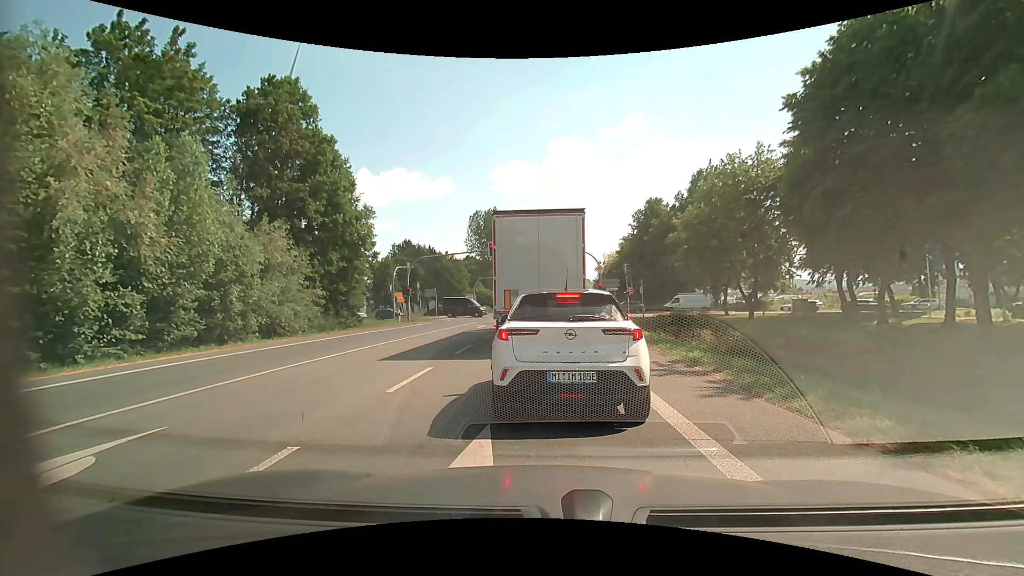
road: primary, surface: asphalt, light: Day
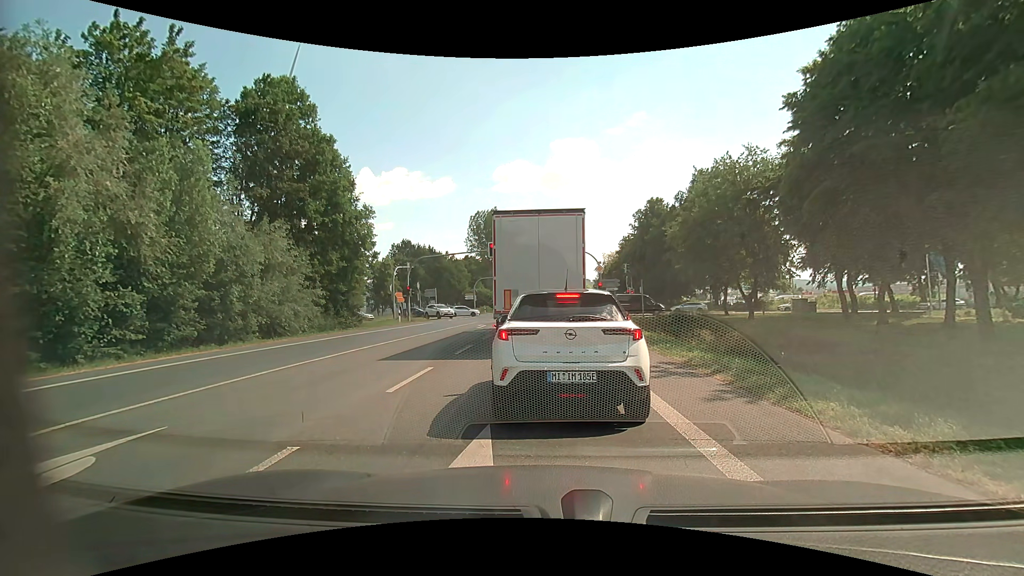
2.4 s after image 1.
(0.0, 0.0) m; 0°
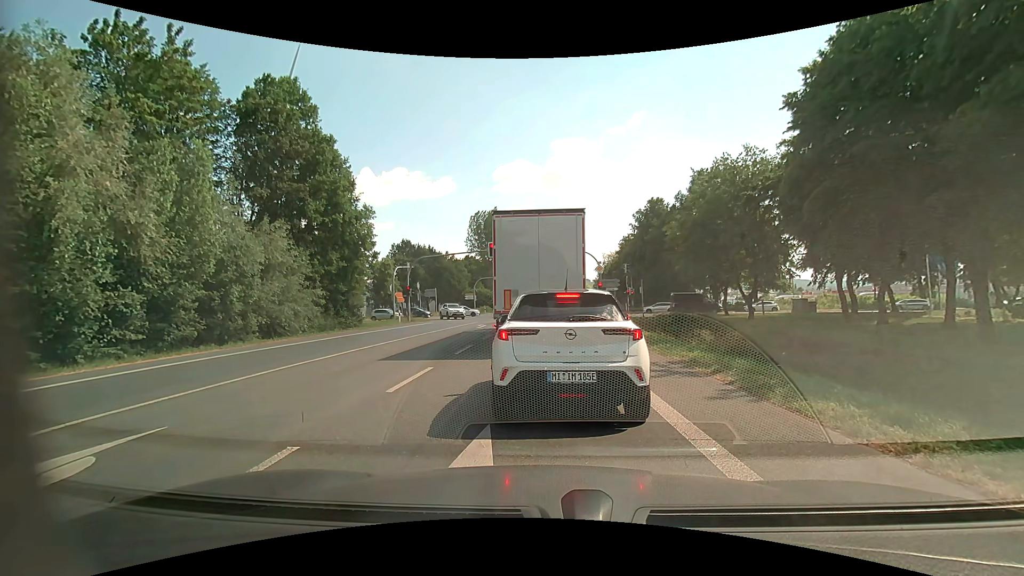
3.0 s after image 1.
(0.0, 0.0) m; 0°
(0, +10) (-1, +20) (-1, +30) (-1, +40) (0, +50) (+6, +58) (+16, +60) (+26, +61) (+36, +60) (+46, +59) m
